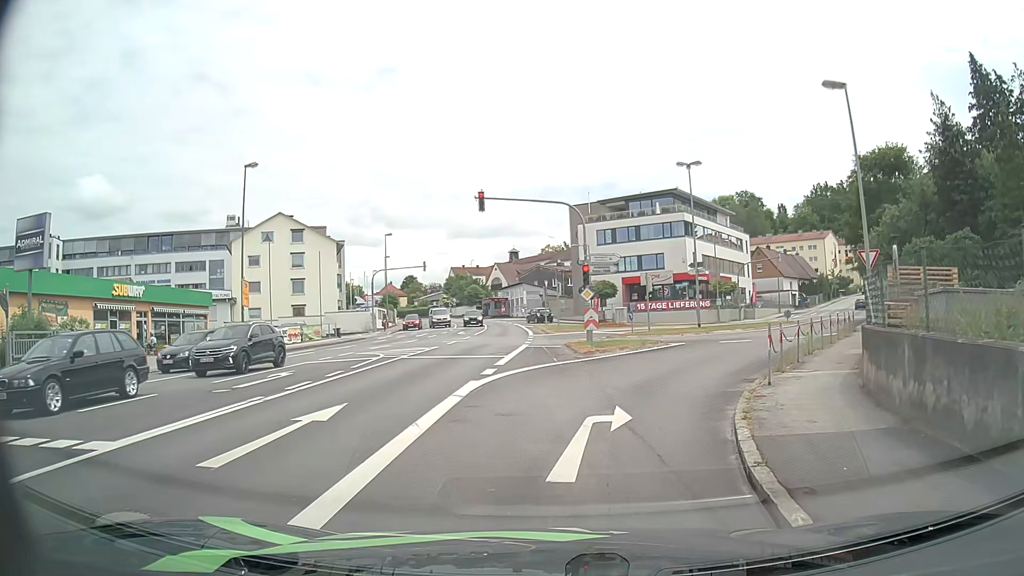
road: tertiary_link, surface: asphalt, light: Day
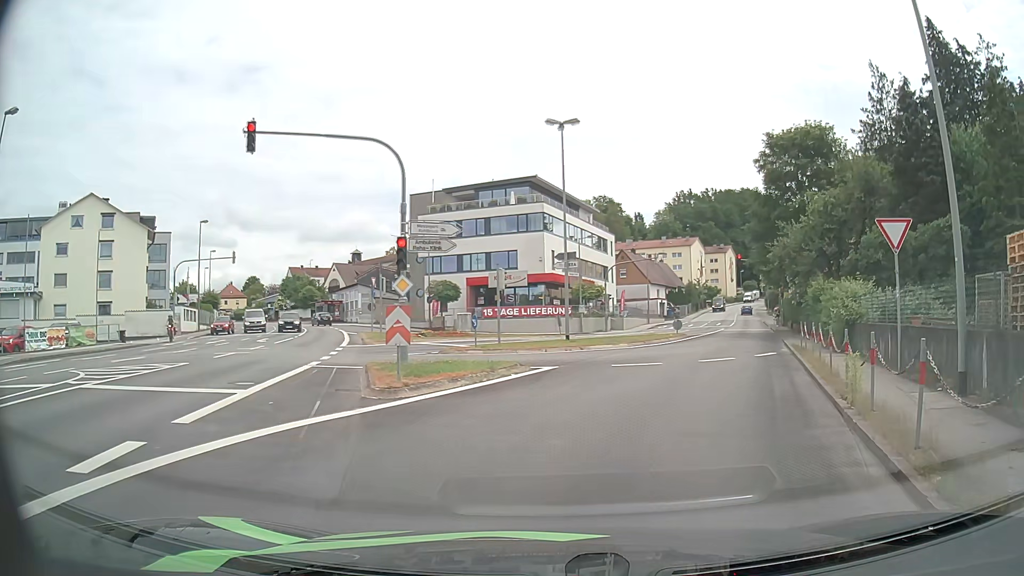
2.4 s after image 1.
(+1.1, +10.7) m; +12°
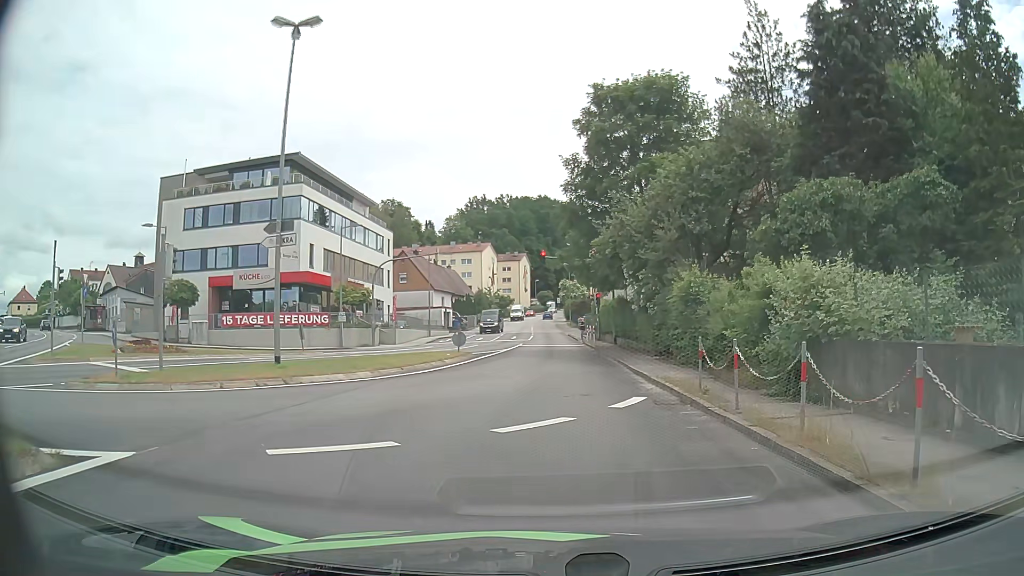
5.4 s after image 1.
(+2.3, +11.8) m; +18°
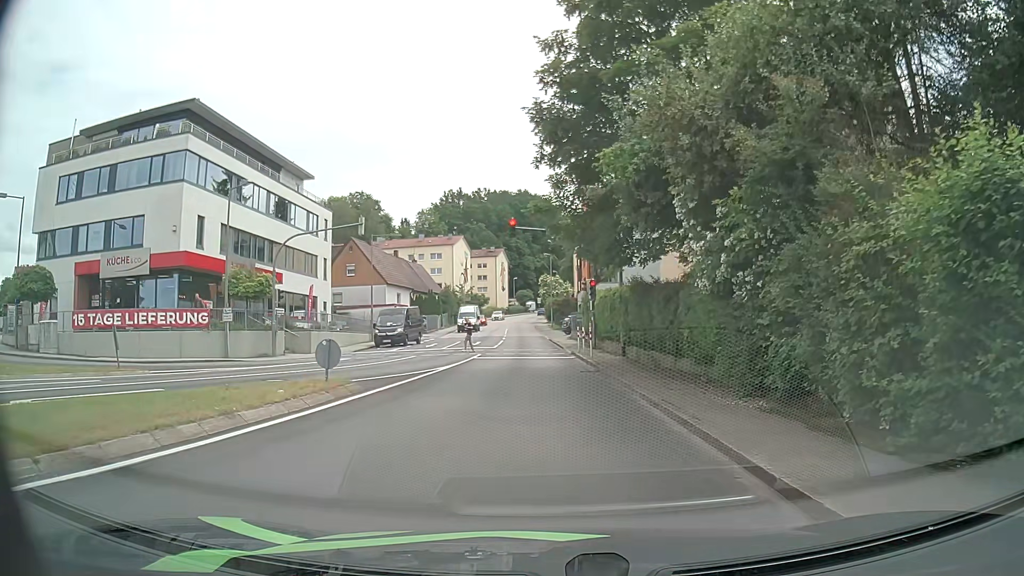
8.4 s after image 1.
(+0.5, +14.2) m; +3°
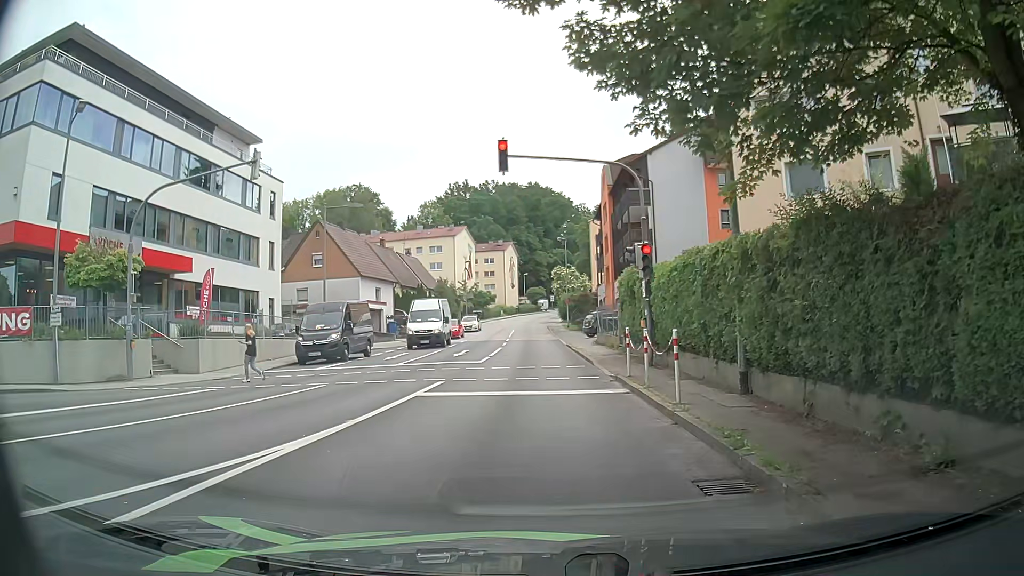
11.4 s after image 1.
(-0.3, +13.2) m; -2°
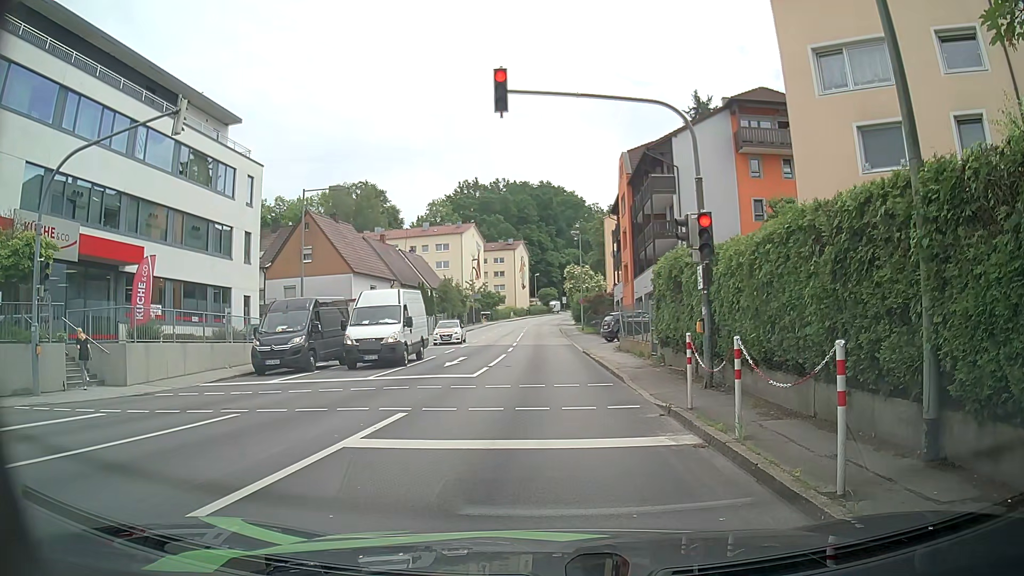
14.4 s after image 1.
(-0.1, +5.0) m; -2°
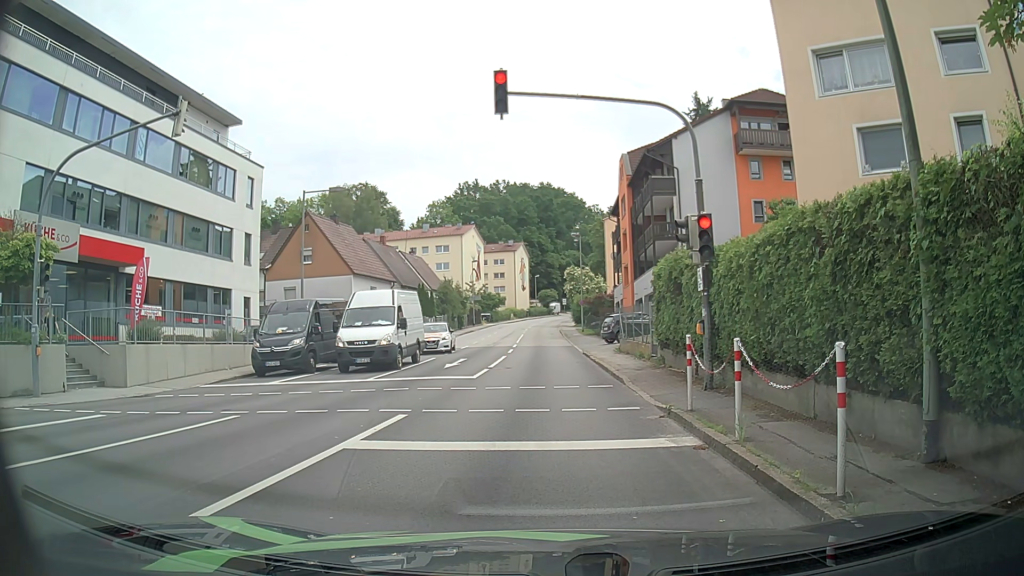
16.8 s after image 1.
(0.0, +0.1) m; 0°
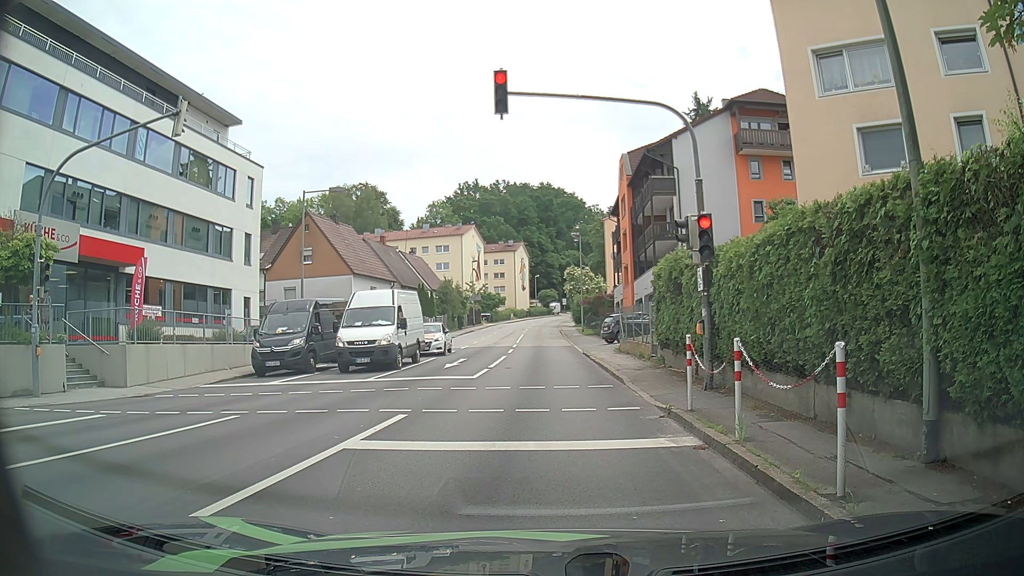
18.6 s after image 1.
(0.0, 0.0) m; 0°
